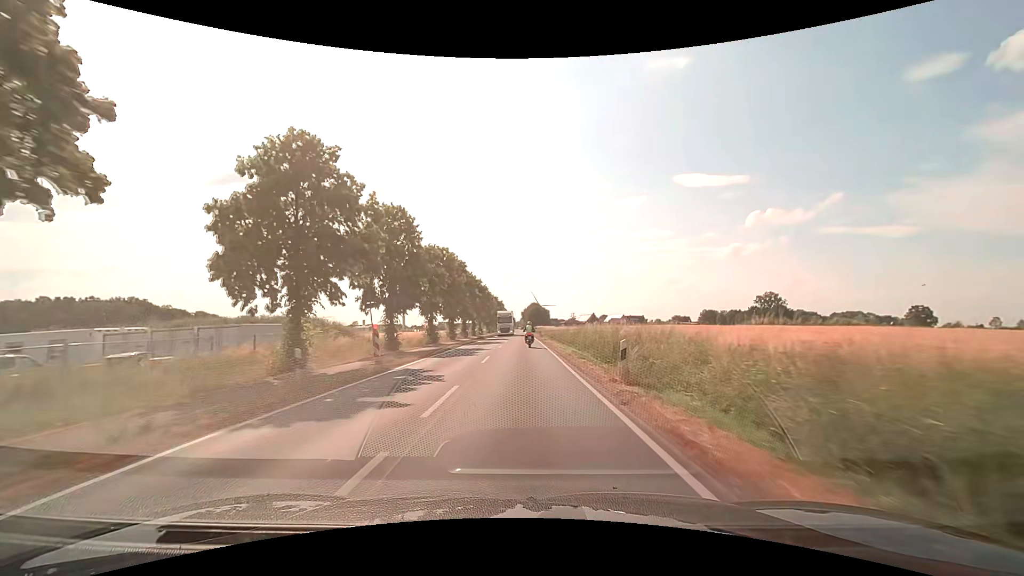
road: secondary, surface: asphalt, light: Day
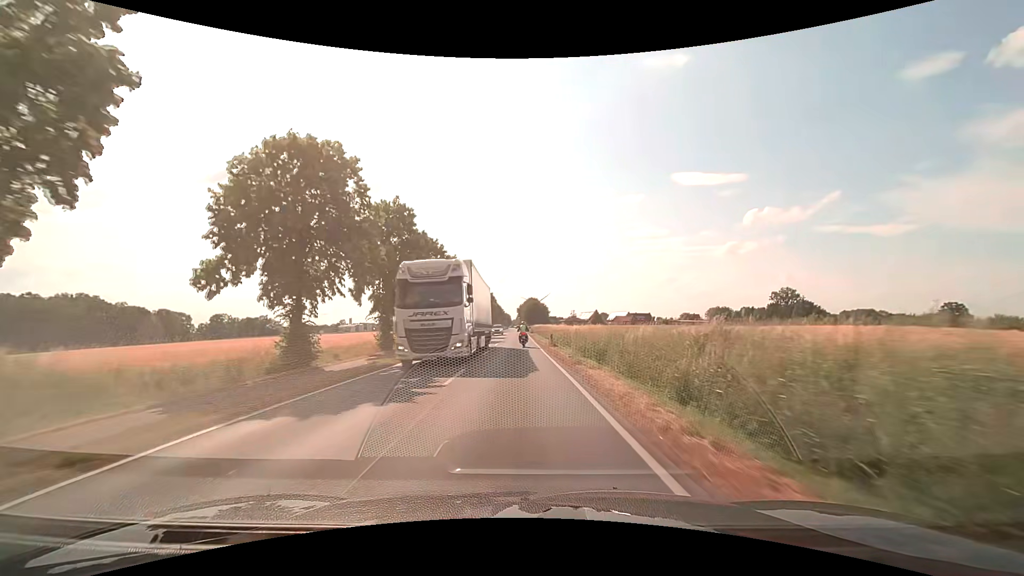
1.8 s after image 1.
(-0.1, +31.3) m; 0°
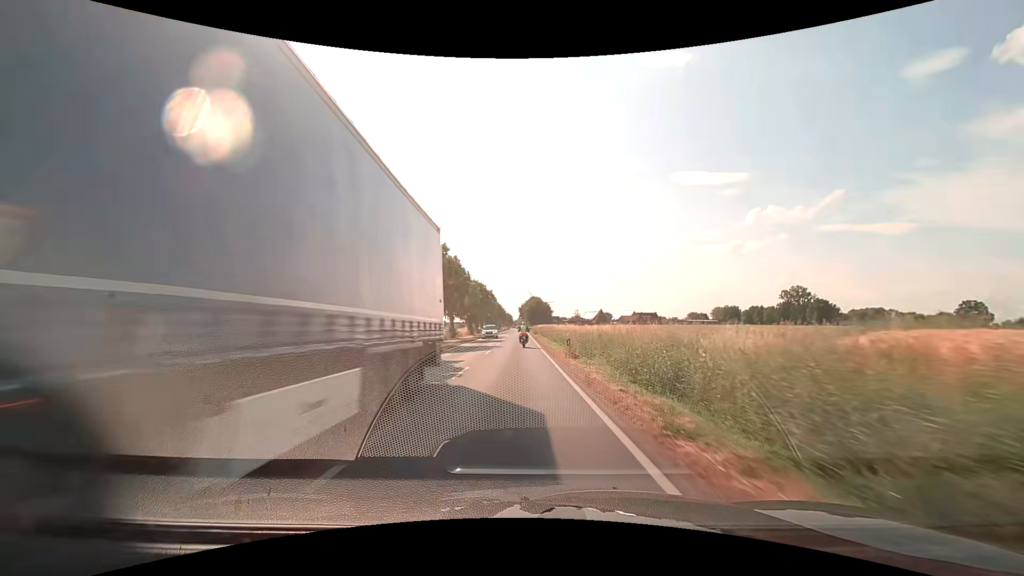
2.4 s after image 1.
(0.0, +10.5) m; 0°
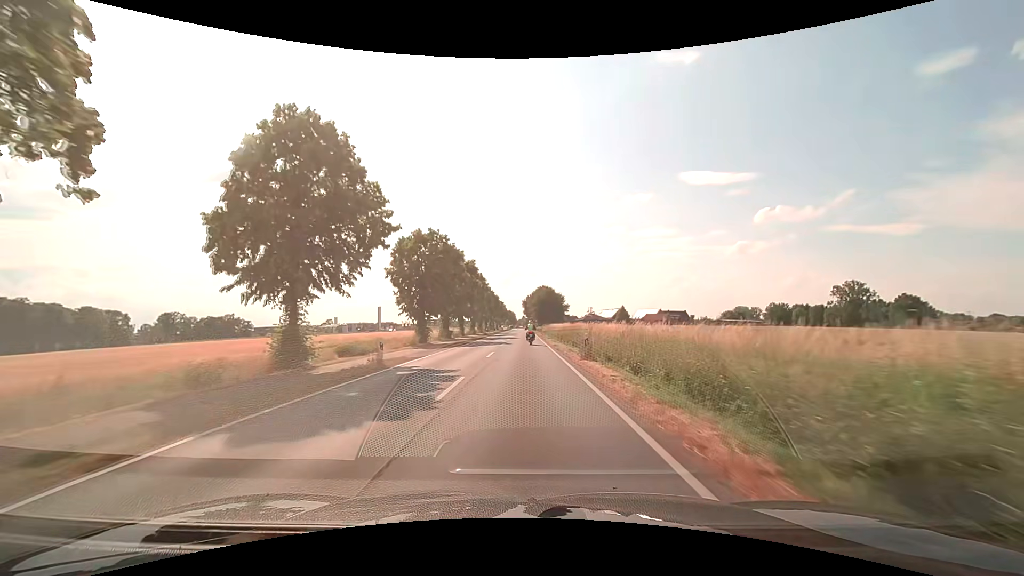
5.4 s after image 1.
(-0.7, +52.1) m; -1°
(0, +10) (0, +20) (0, +30) (0, +40) (0, +50) (0, +60) (0, +70) (0, +80) (0, +90) (0, +100) m
